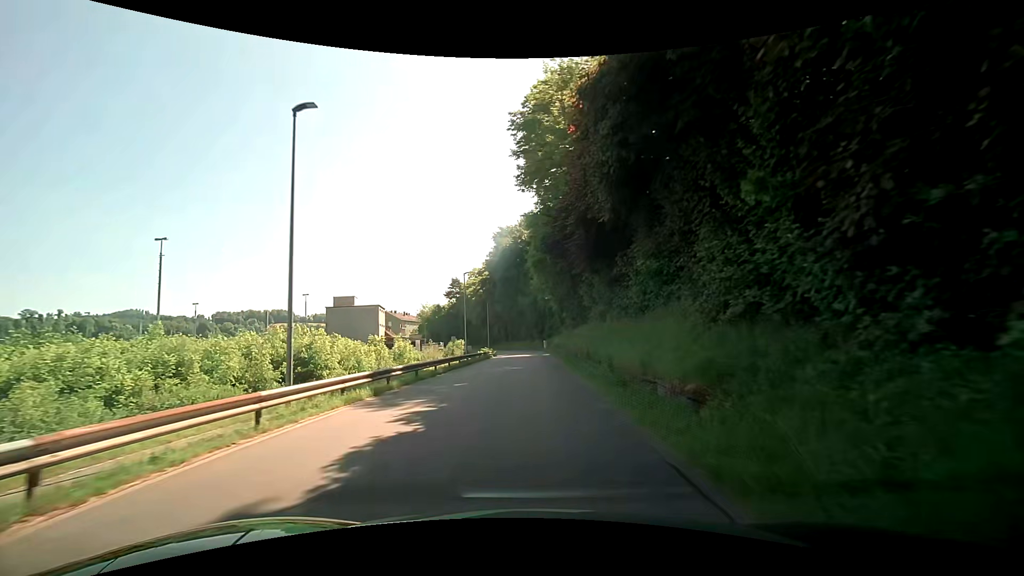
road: residential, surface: asphalt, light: Day
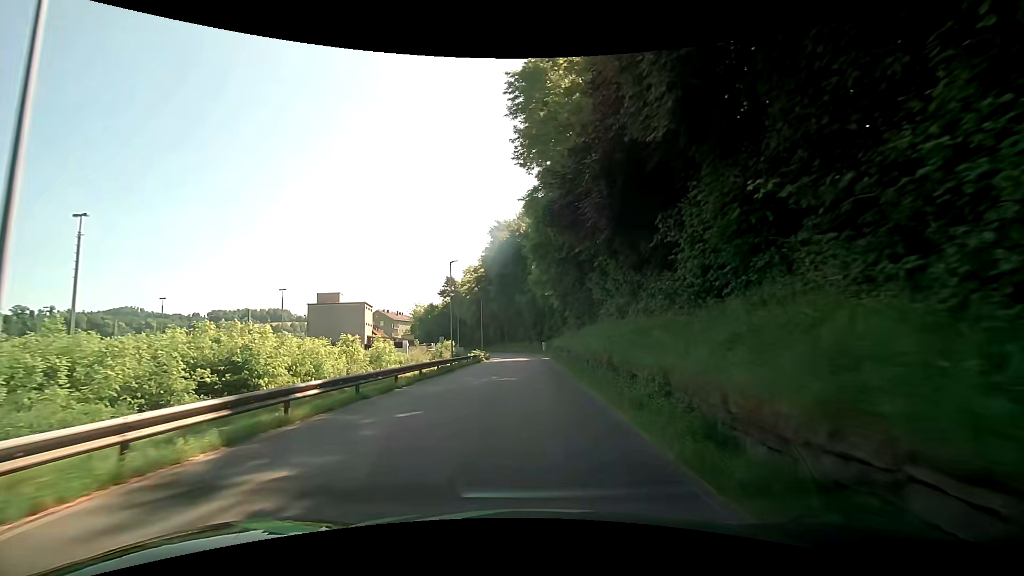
(0.0, +6.8) m; 0°
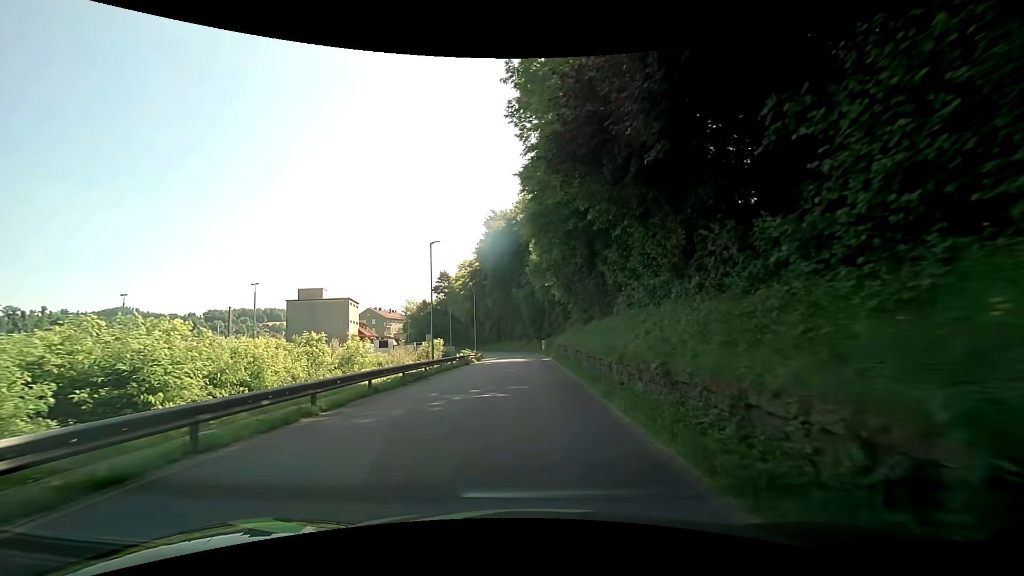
(0.0, +6.7) m; 0°
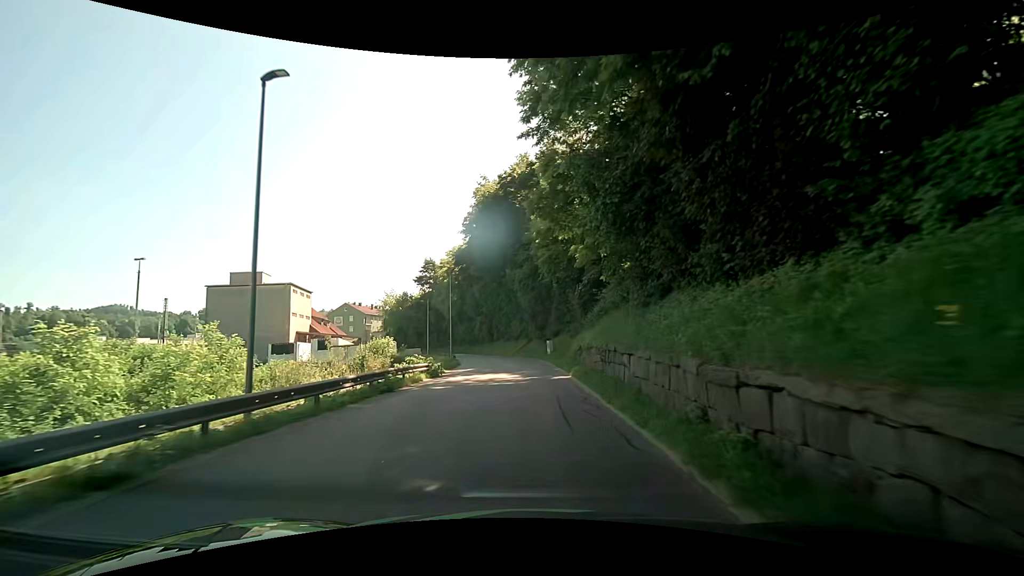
(-0.1, +19.8) m; 0°
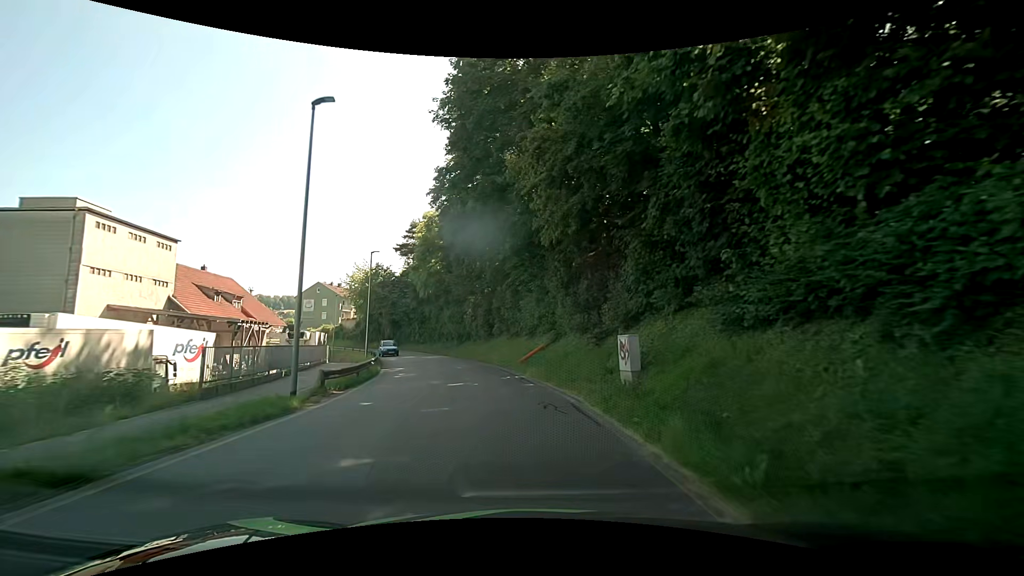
(-0.2, +31.4) m; -2°
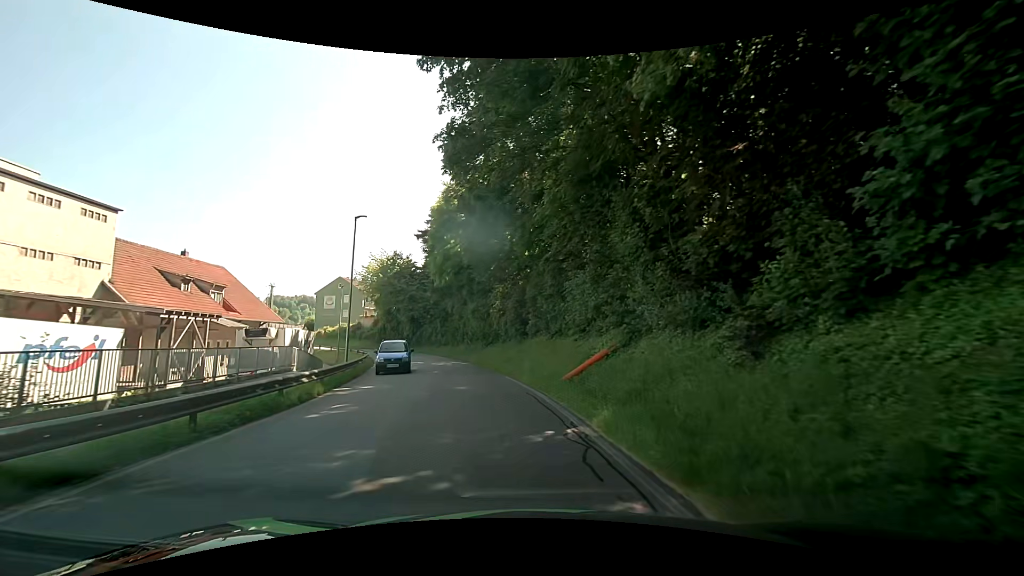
(-0.5, +11.2) m; -6°
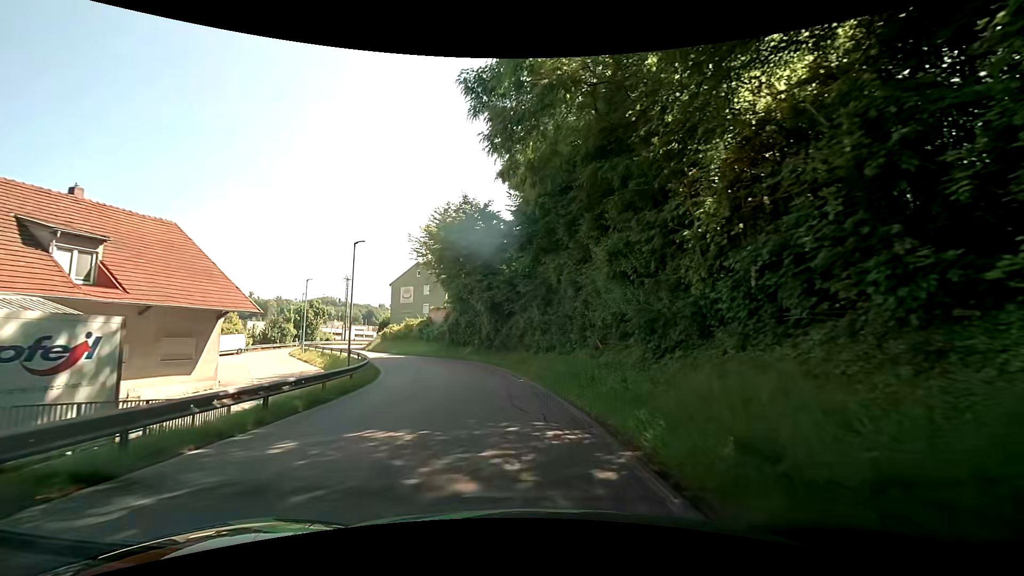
(-2.8, +26.5) m; -13°
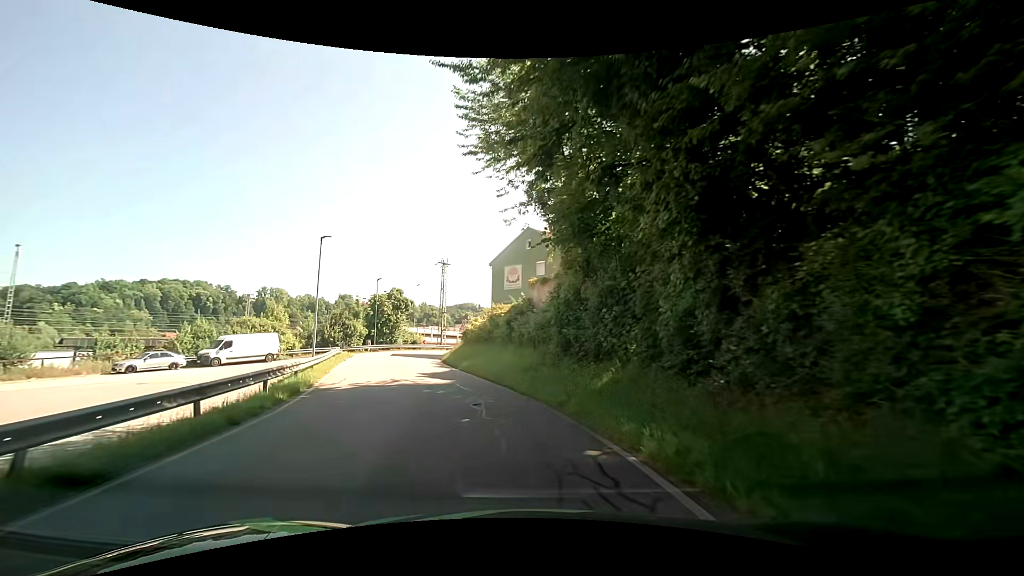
(-2.4, +26.7) m; -14°
(-1, +10) (-3, +20) (-6, +29) (-9, +39) (-10, +49) (-8, +59) (-3, +67) (+4, +75) (+10, +82) (+17, +89) m
